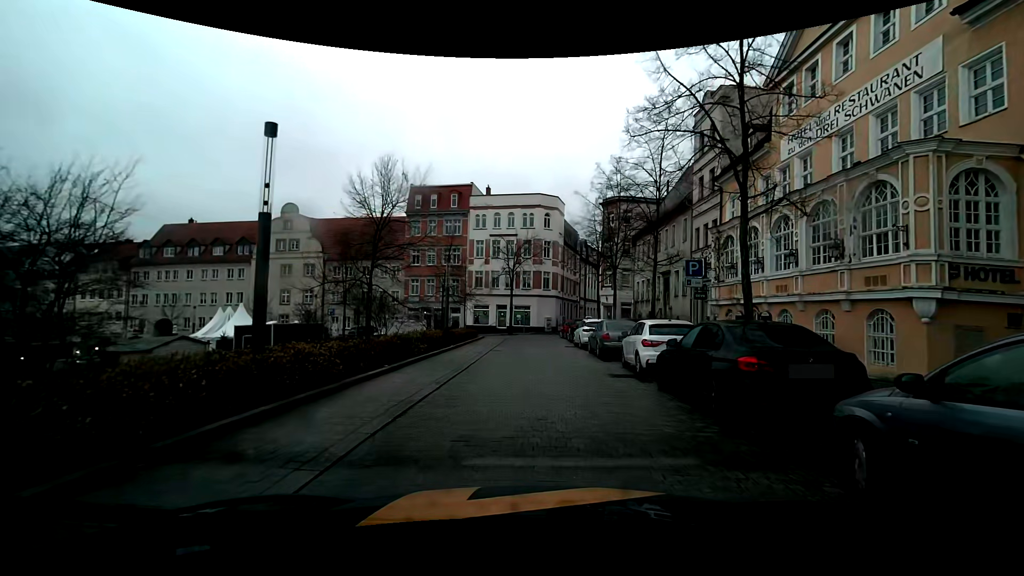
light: Day
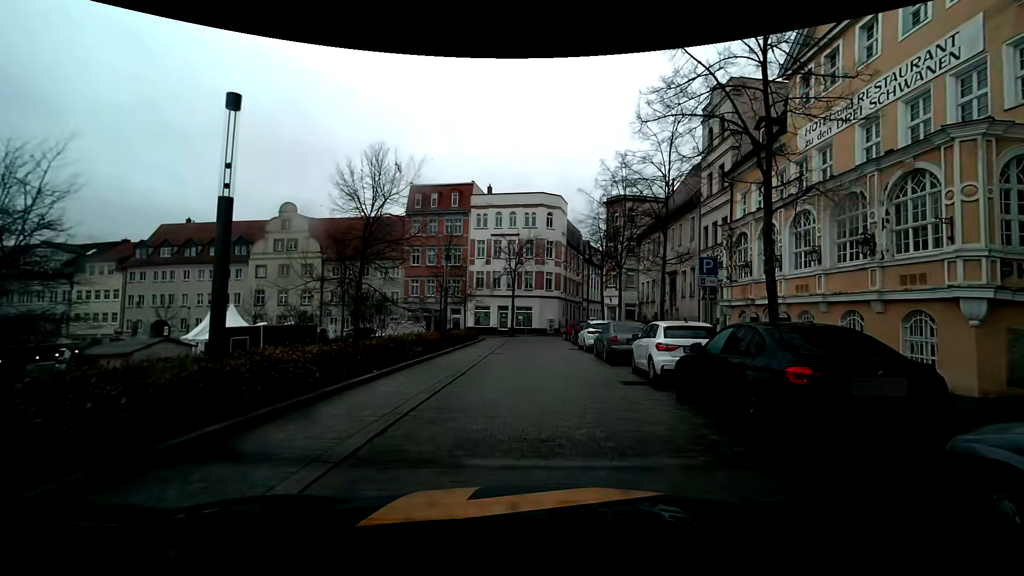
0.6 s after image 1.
(0.0, +1.1) m; 0°
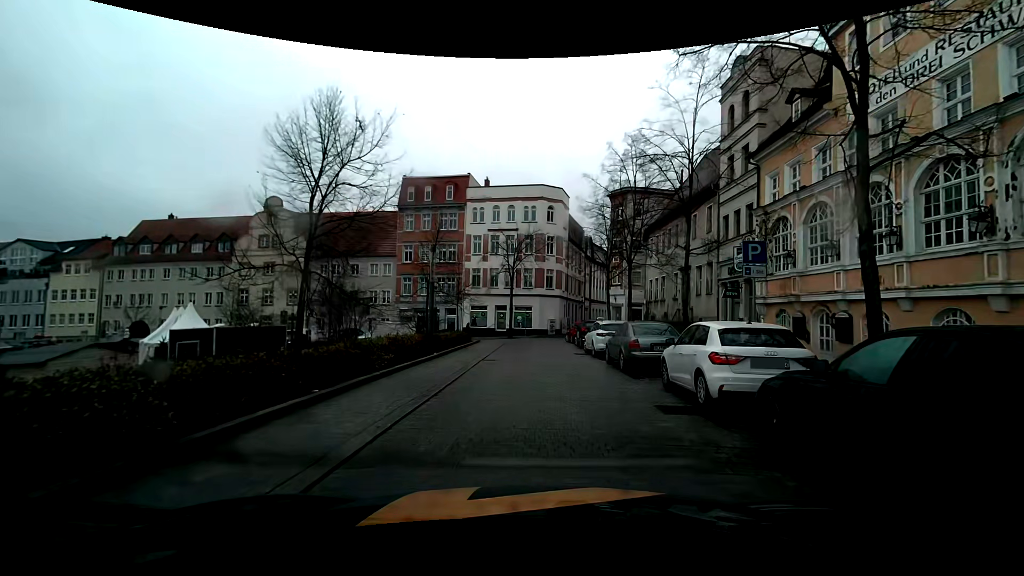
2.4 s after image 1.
(+0.1, +3.4) m; +2°
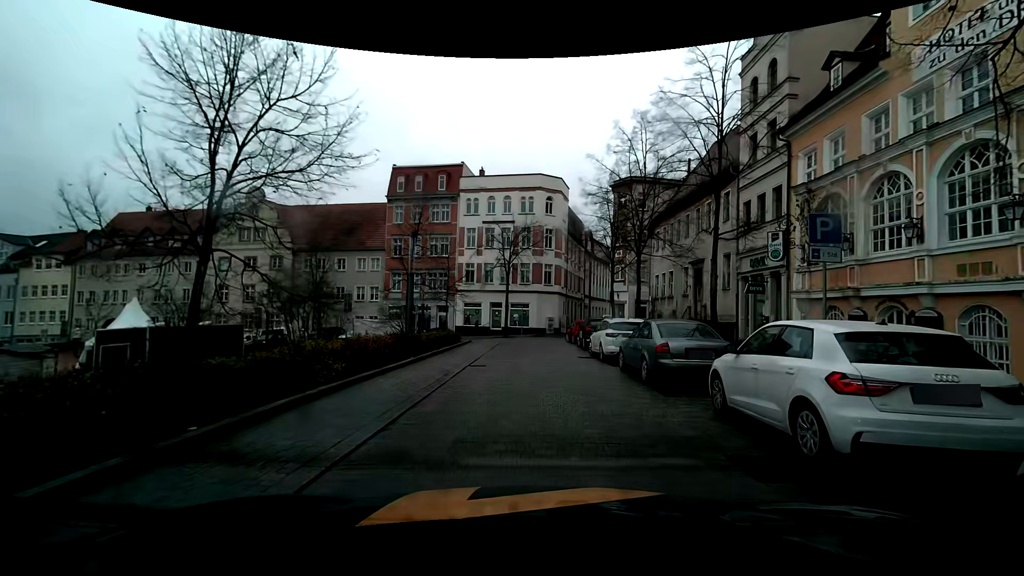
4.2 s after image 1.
(0.0, +3.2) m; +1°
